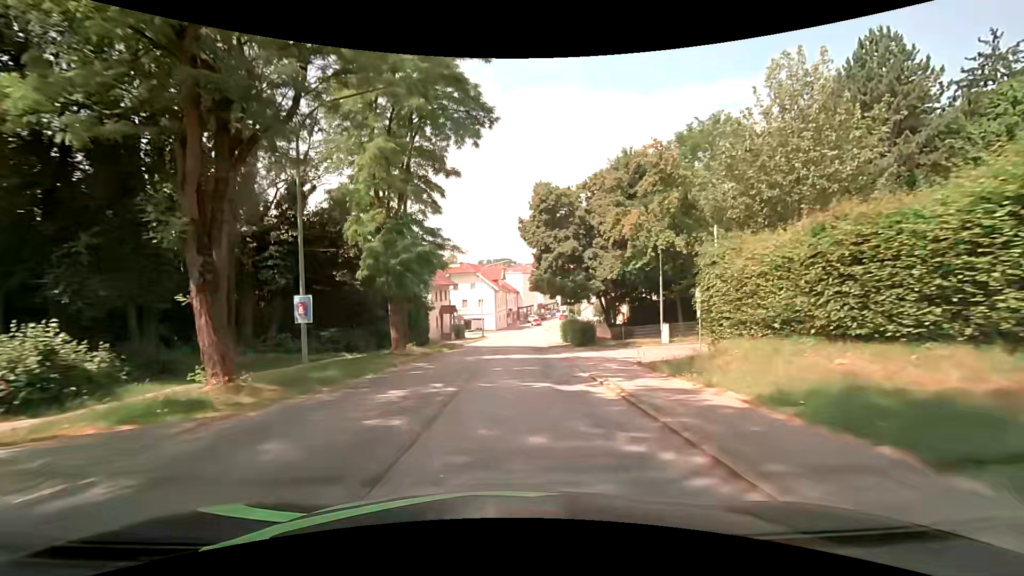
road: secondary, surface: asphalt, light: Day
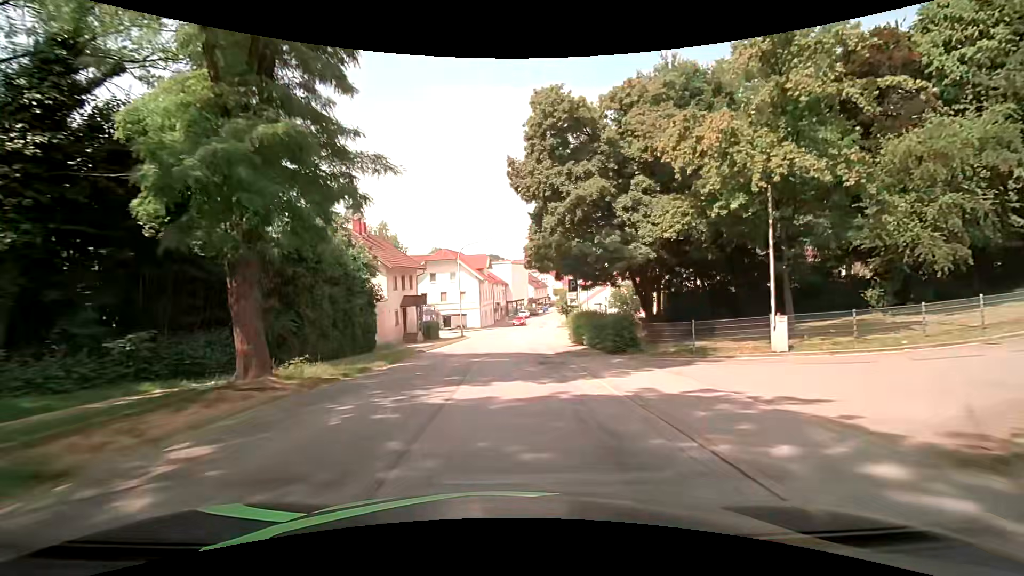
(0.0, +13.7) m; 0°
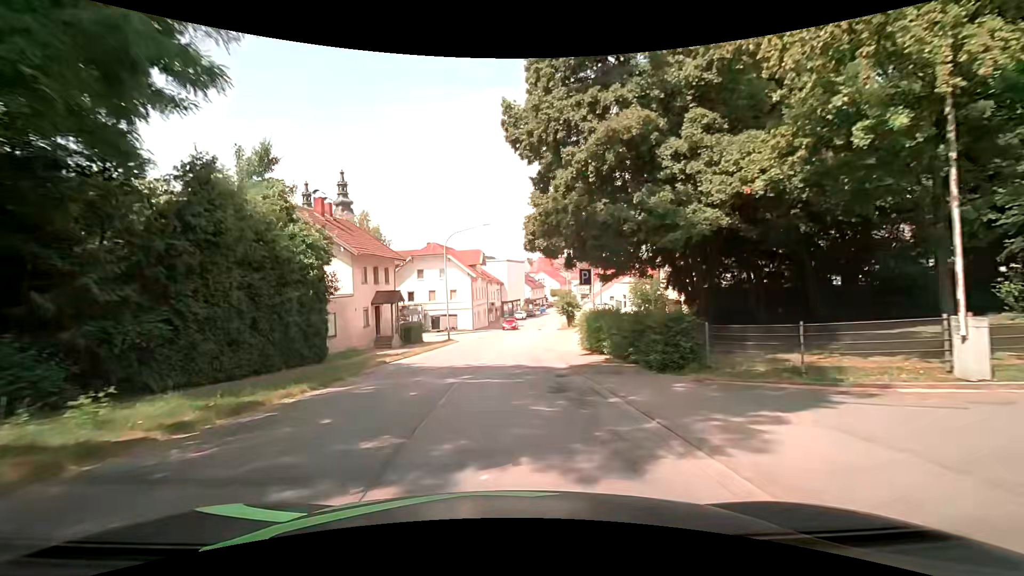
(+0.1, +6.9) m; +2°
(0, +10) (0, +20) (0, +30) (0, +40) (+1, +50) (+1, +60) (+2, +70) (+3, +80) (+4, +90) (+6, +100) m
